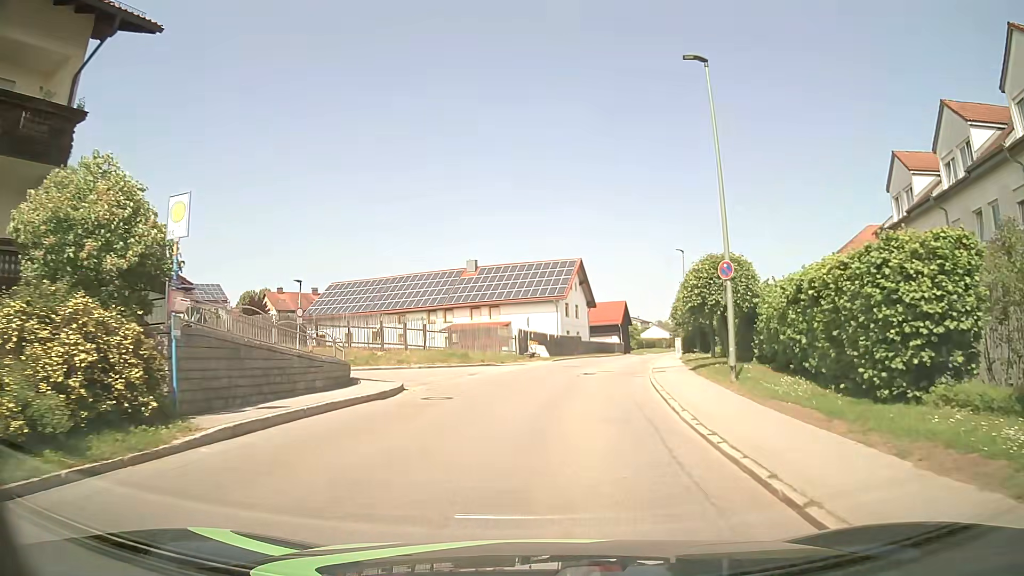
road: tertiary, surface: asphalt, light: Day
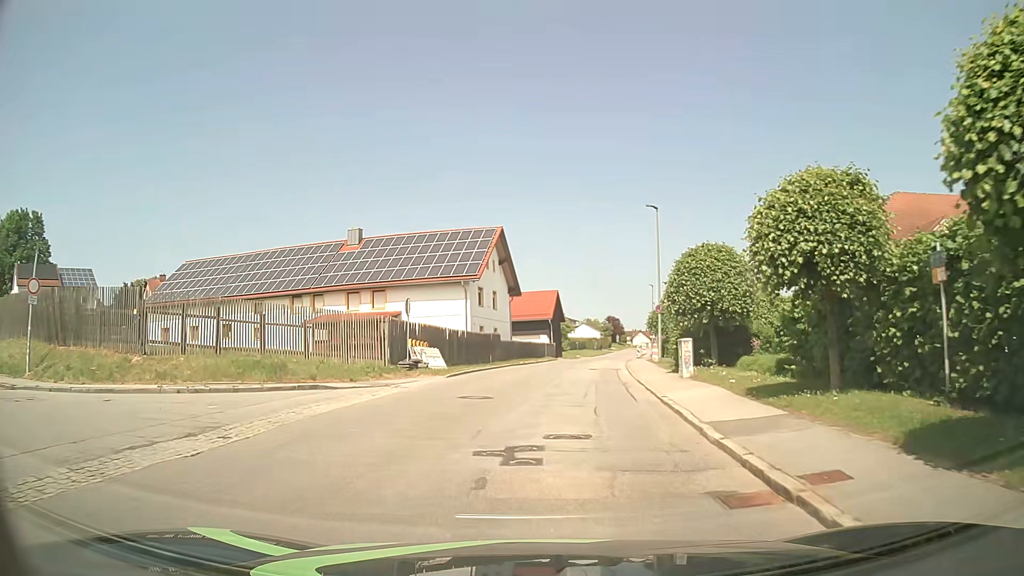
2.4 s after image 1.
(+1.0, +18.1) m; +7°
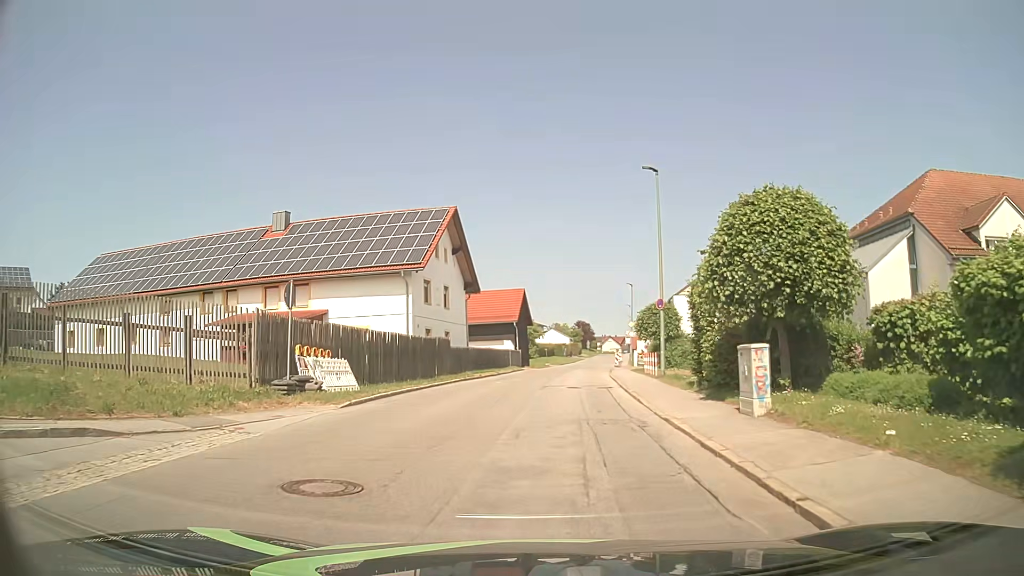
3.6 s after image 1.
(+0.2, +9.1) m; +3°
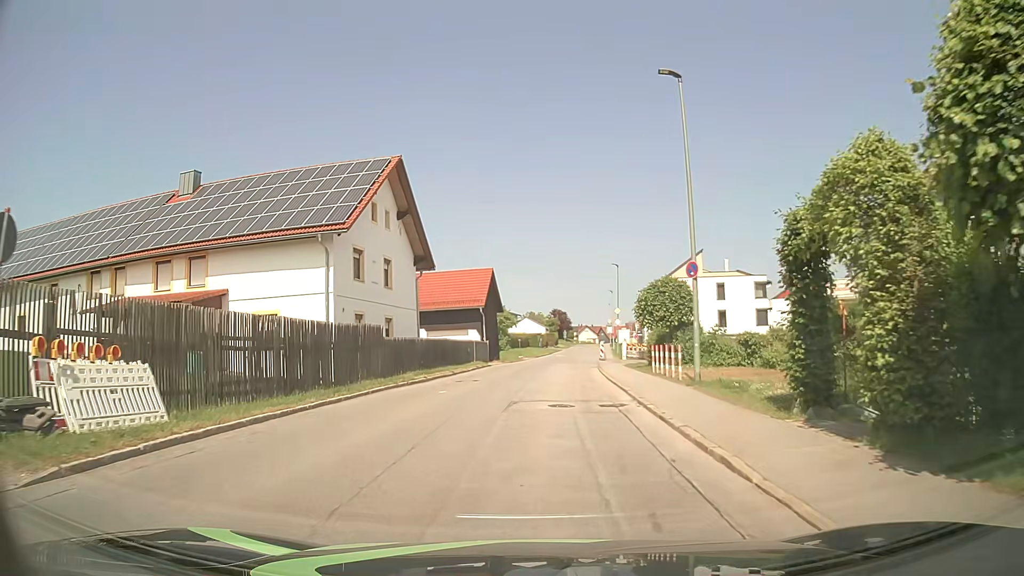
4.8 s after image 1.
(+0.2, +9.1) m; +2°
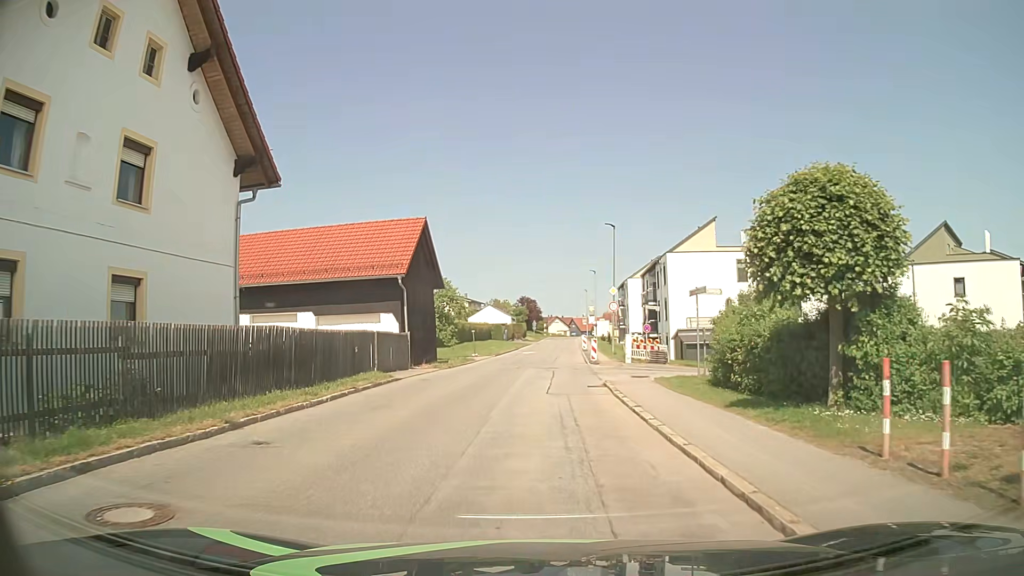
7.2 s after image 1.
(+0.4, +18.2) m; +3°
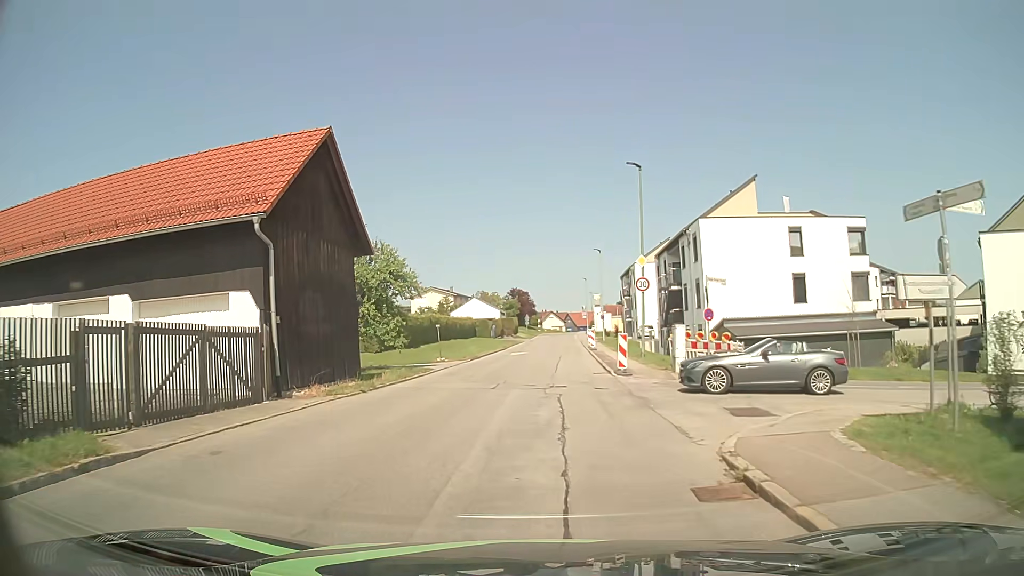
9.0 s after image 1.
(0.0, +13.8) m; 0°
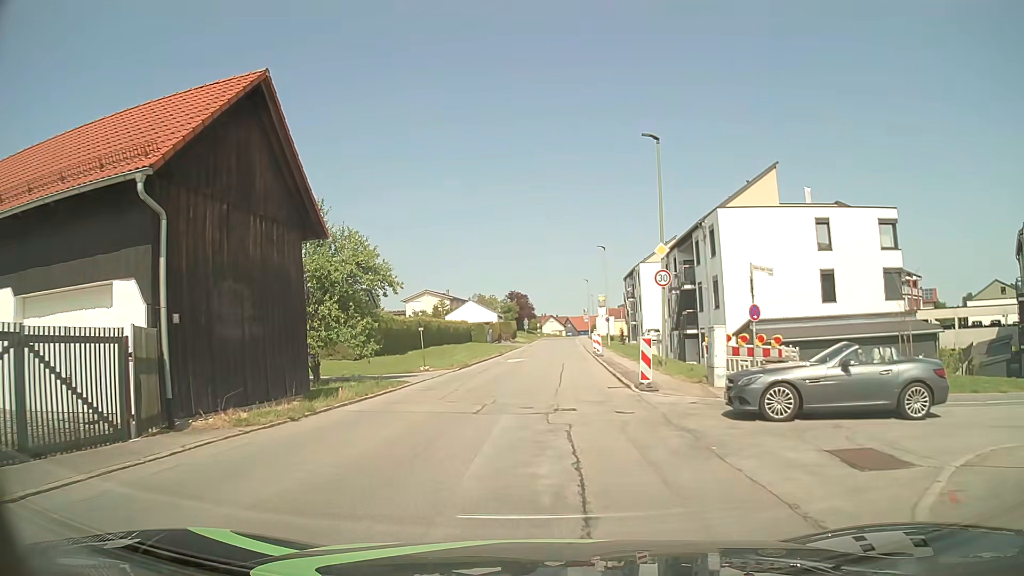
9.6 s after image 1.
(0.0, +4.6) m; 0°
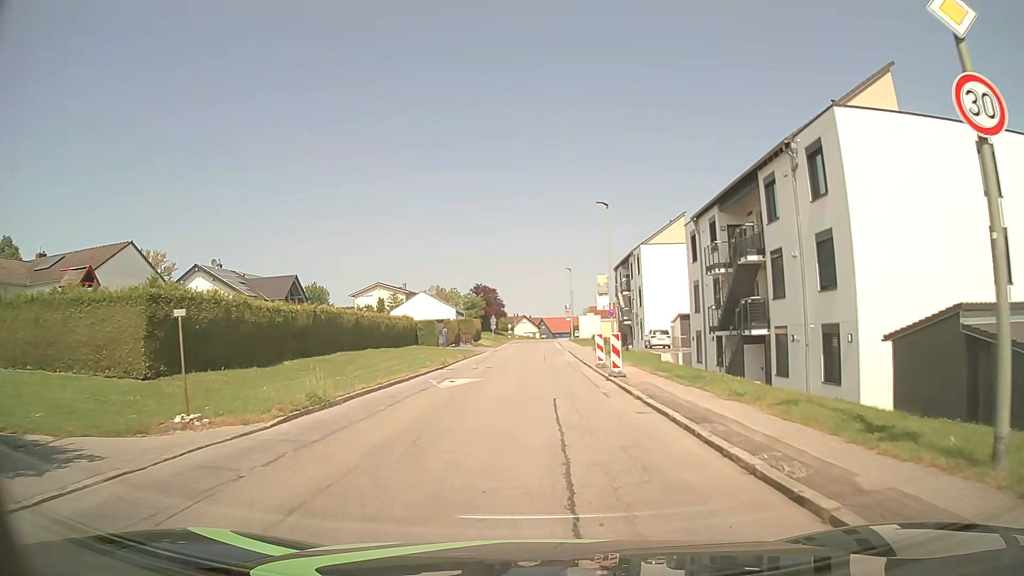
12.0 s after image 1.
(+0.3, +18.3) m; +2°
(0, +10) (0, +20) (0, +30) (0, +40) (0, +50) (+1, +60) (+1, +70) (+1, +80) (+1, +90) (+1, +100) m
